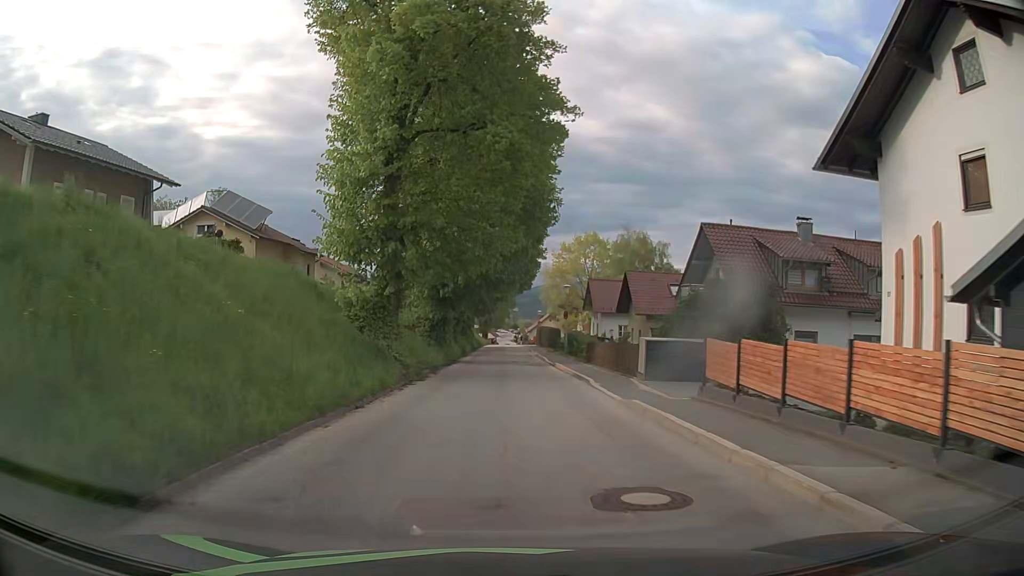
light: Day
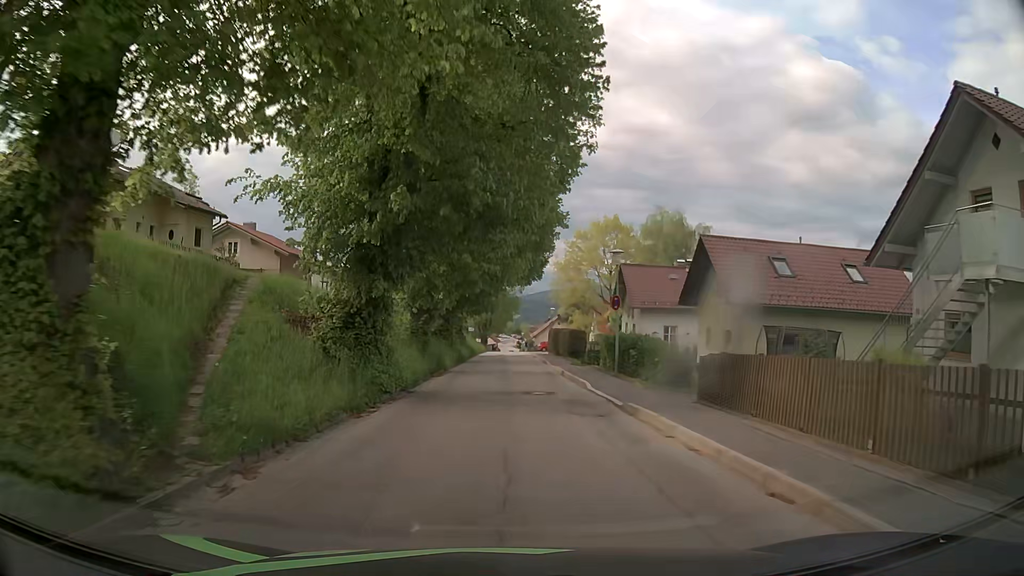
(0.0, +19.7) m; 0°
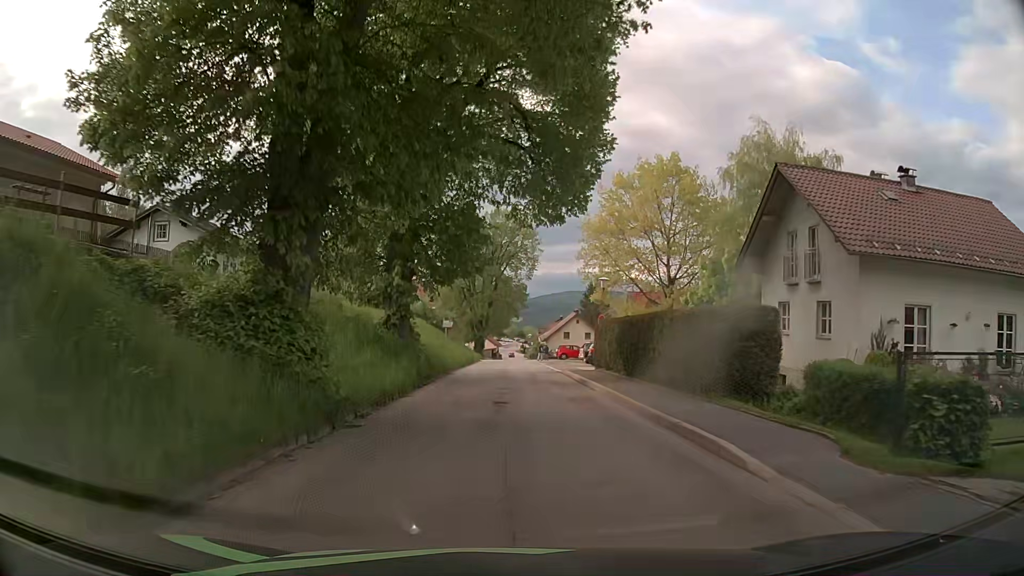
(+0.2, +32.8) m; 0°
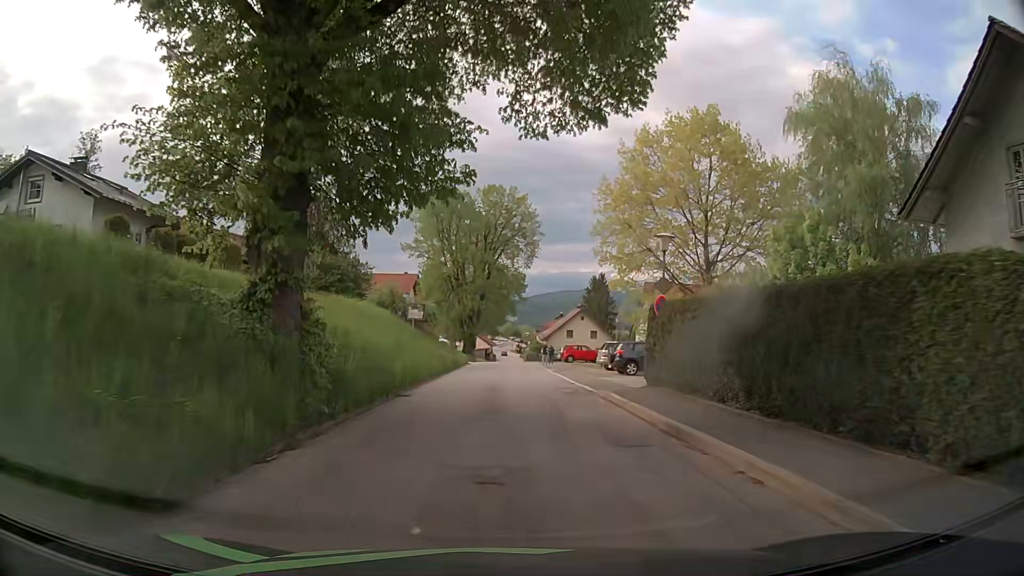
(+0.1, +13.2) m; 0°
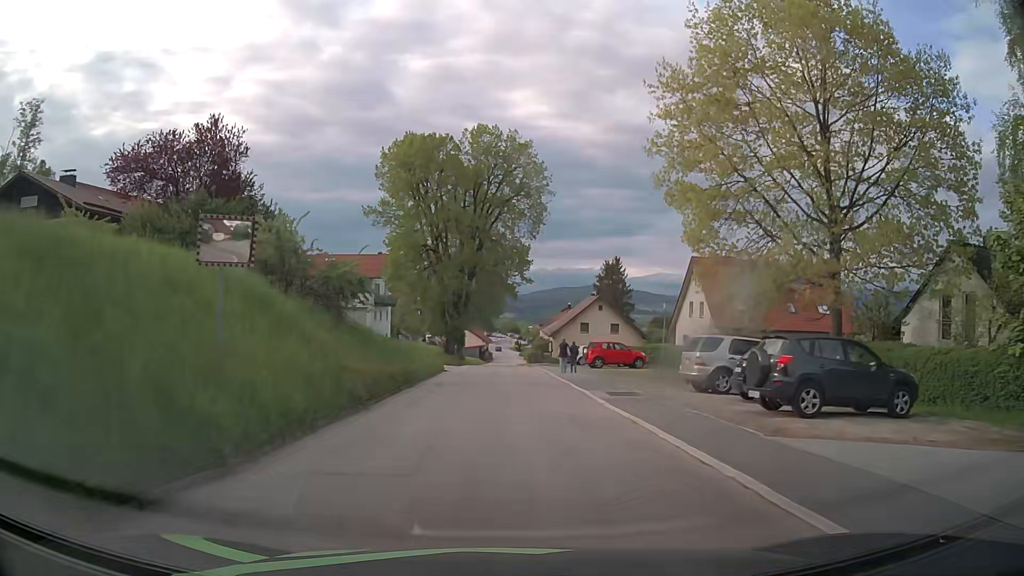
(+0.3, +20.1) m; 0°
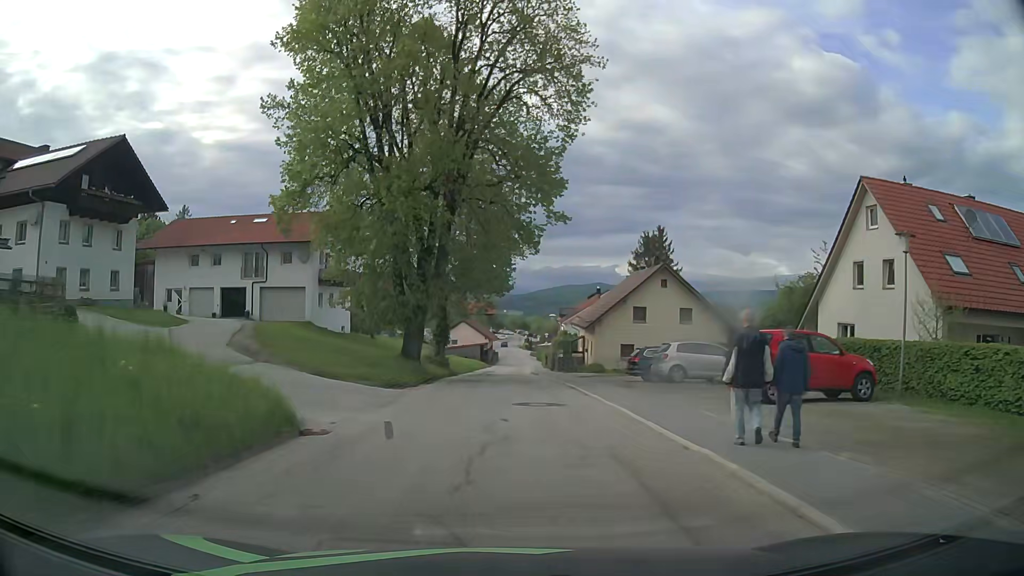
(+0.2, +27.2) m; 0°
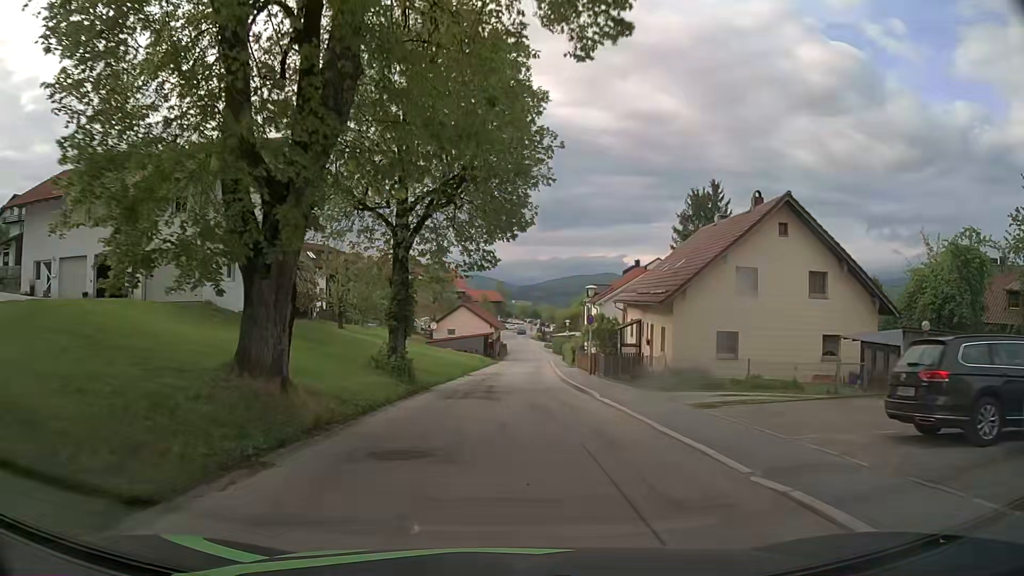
(0.0, +20.0) m; 0°
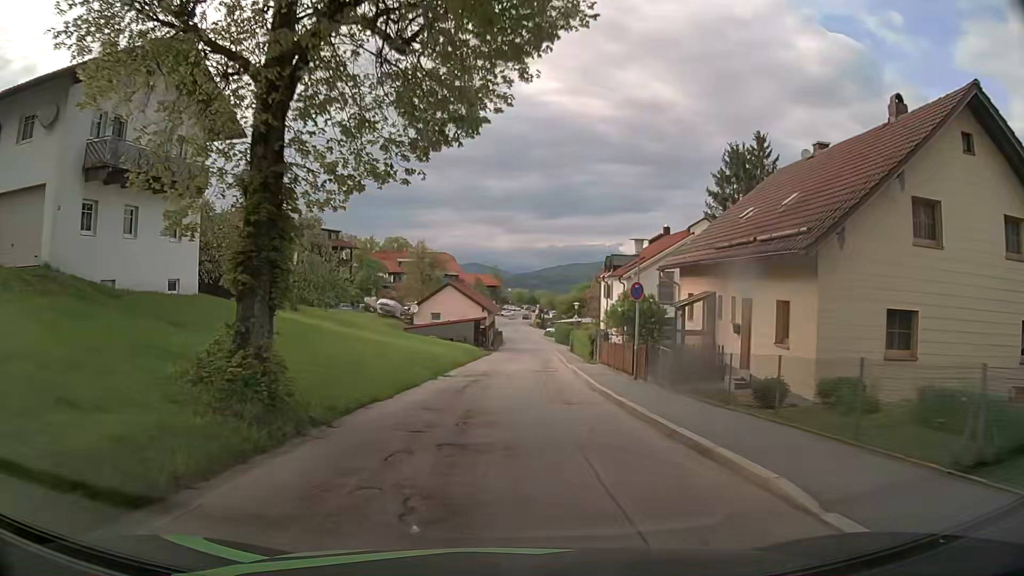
(-0.1, +13.3) m; -1°
(0, +10) (+1, +20) (+1, +30) (+2, +40) (+2, +50) (+3, +60) (+3, +70) (+4, +80) (+4, +90) (+4, +100) m
